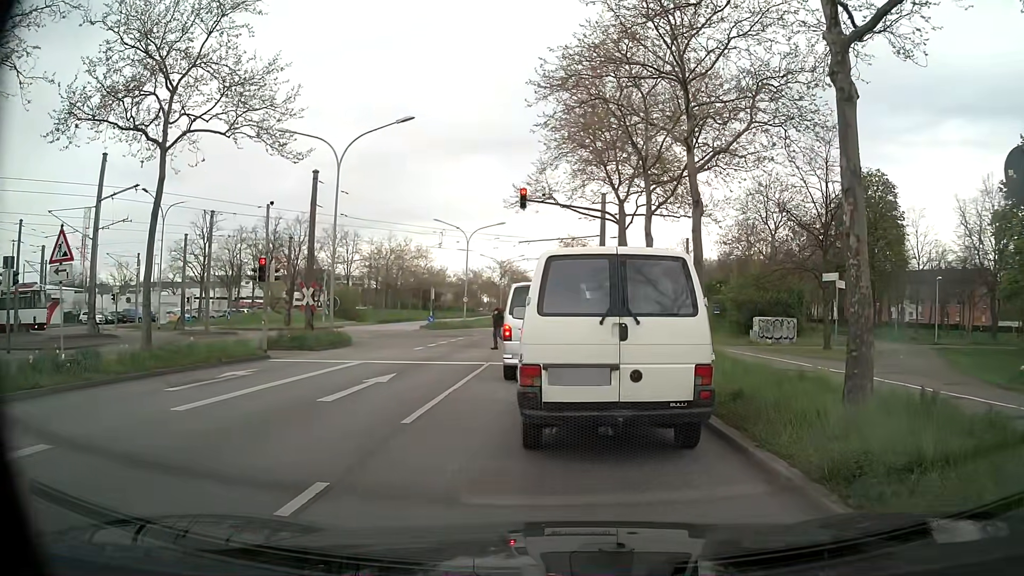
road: primary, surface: asphalt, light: Day
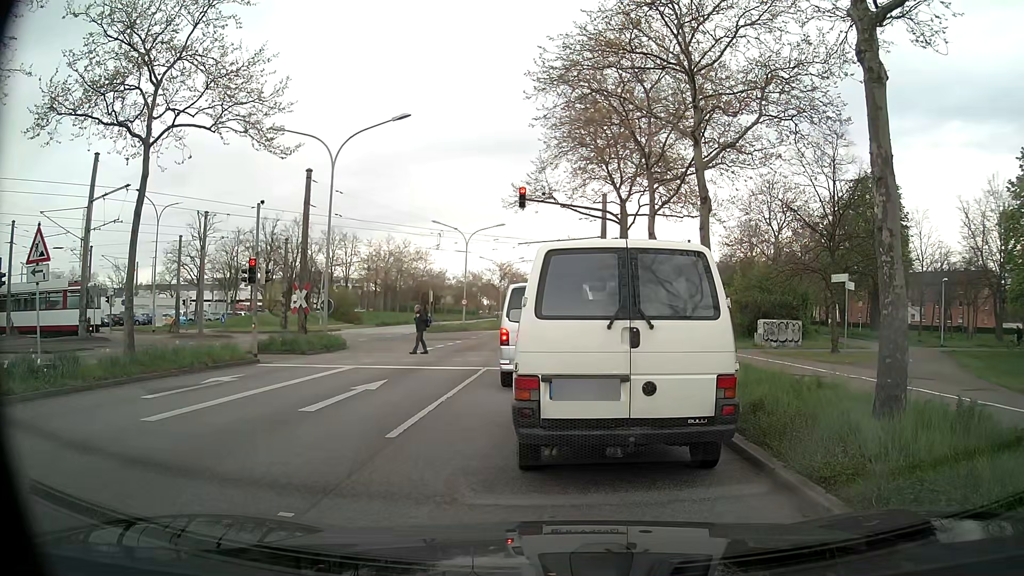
(0.0, +0.8) m; 0°
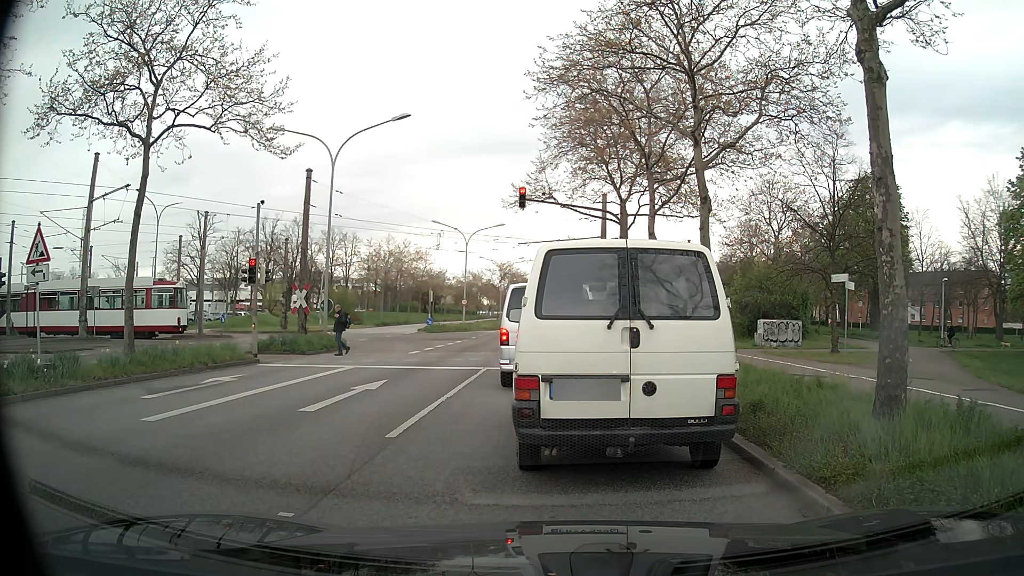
(0.0, 0.0) m; 0°
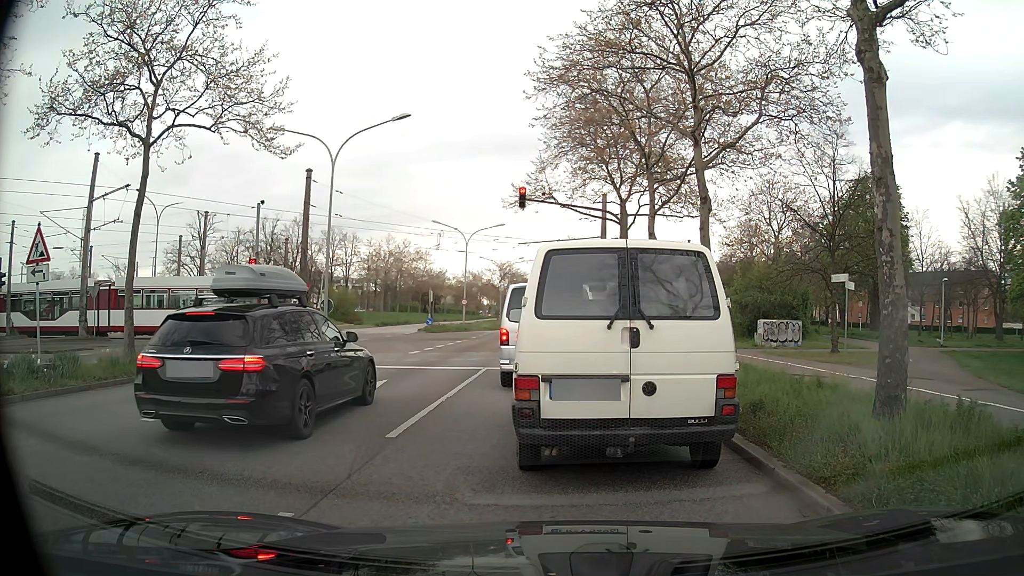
(0.0, 0.0) m; 0°
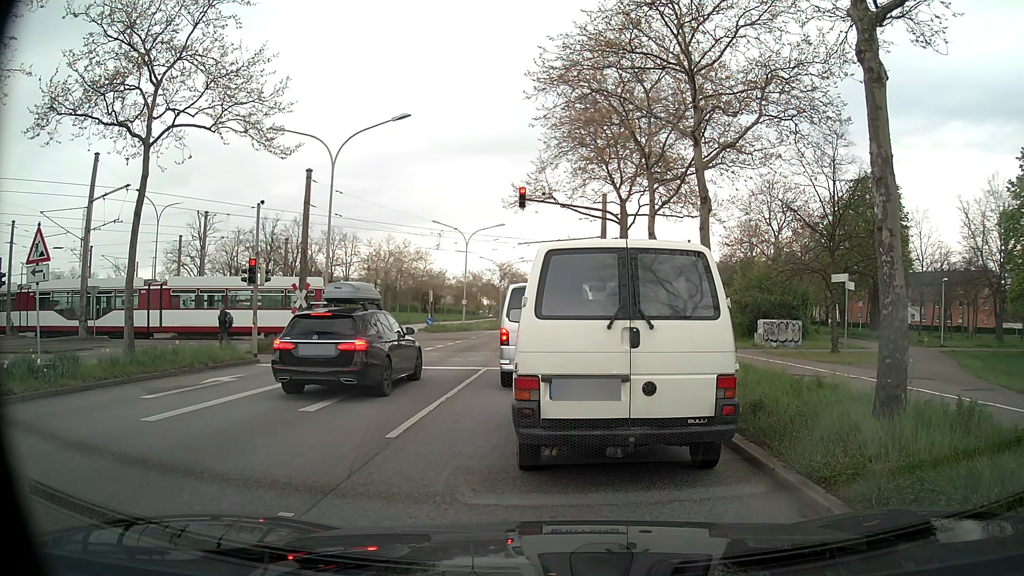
(0.0, 0.0) m; 0°
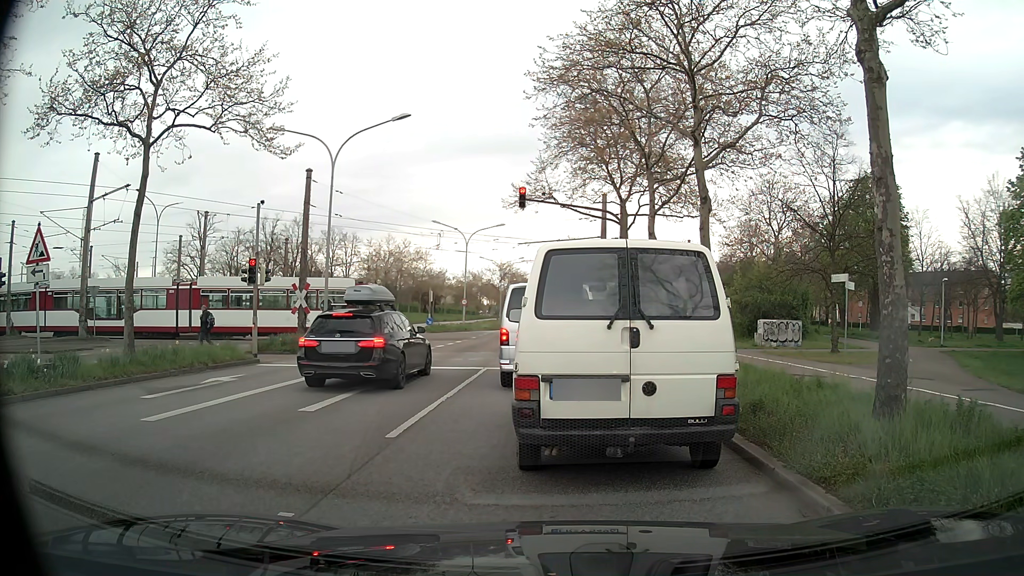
(0.0, 0.0) m; 0°
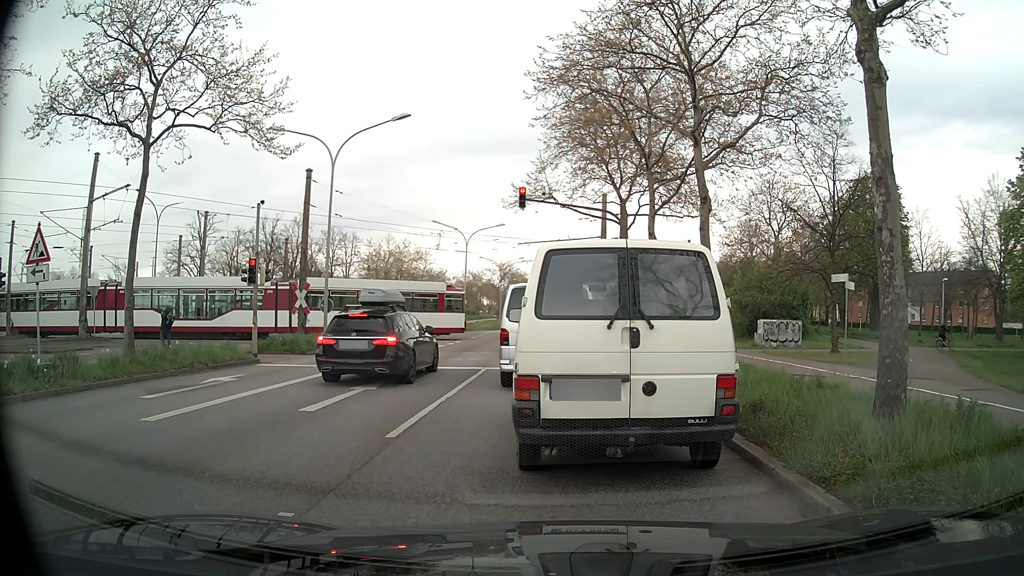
(0.0, 0.0) m; 0°
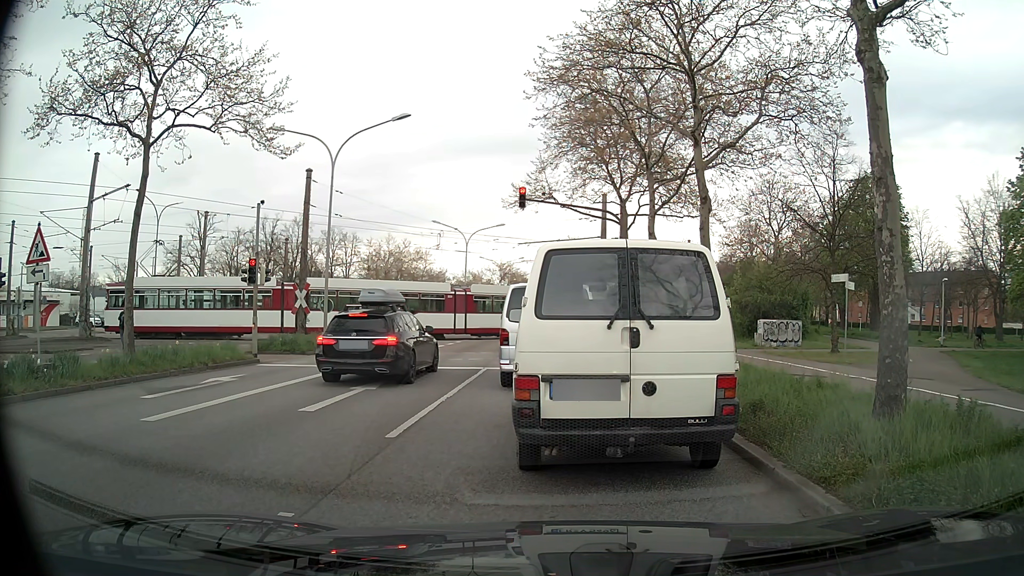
(0.0, 0.0) m; 0°
